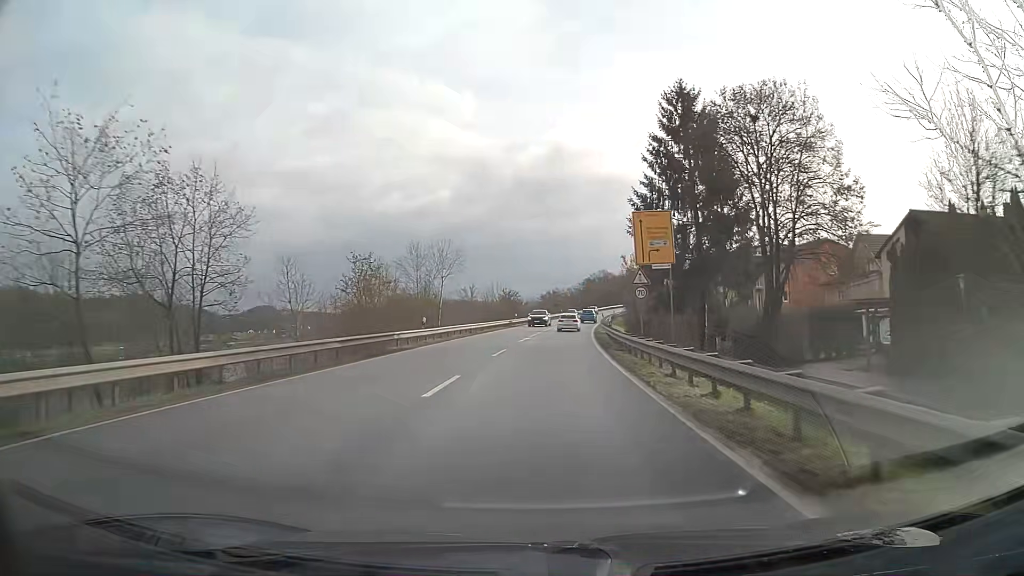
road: primary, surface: asphalt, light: Day
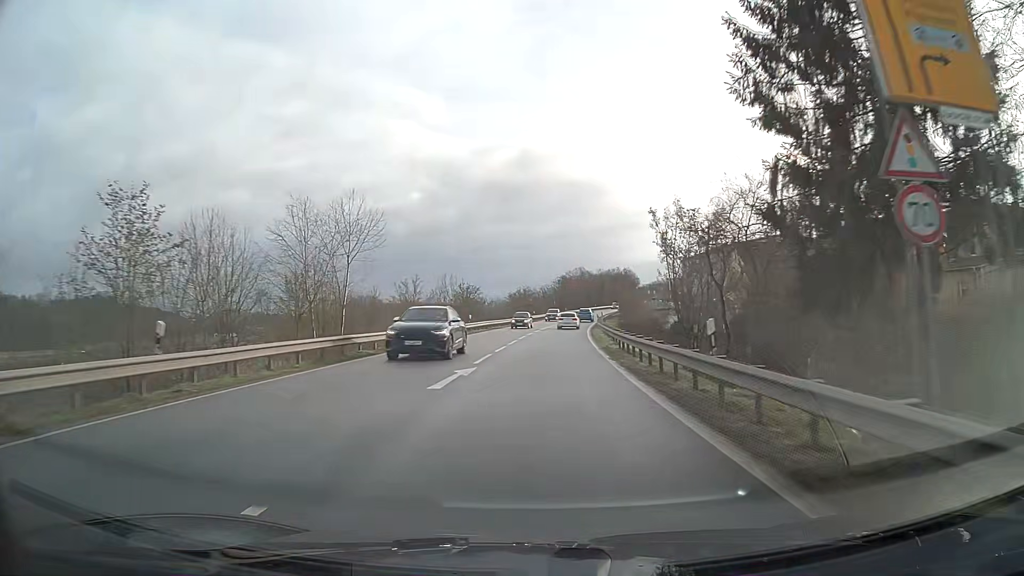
(+0.5, +22.9) m; +2°
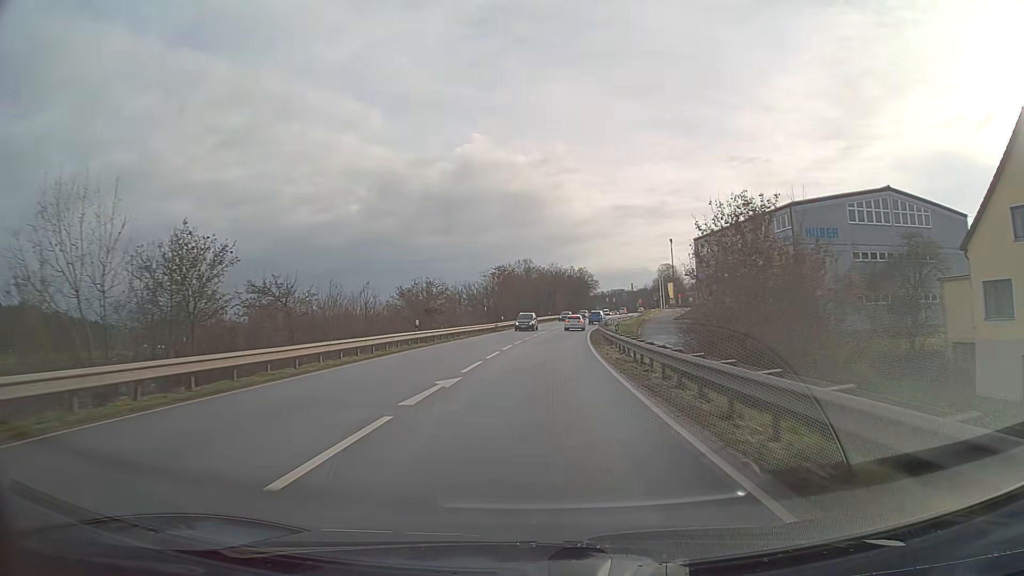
(+2.7, +55.6) m; +5°
(0, +10) (0, +20) (+1, +30) (+1, +40) (+2, +50) (+3, +60) (+4, +70) (+5, +80) (+7, +90) (+8, +100) m
